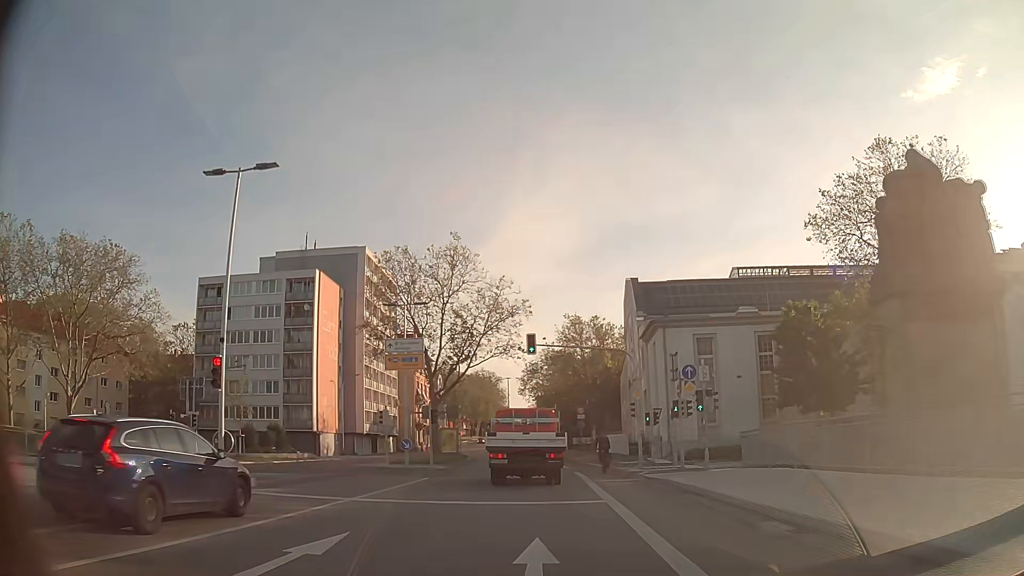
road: secondary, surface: asphalt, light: Day
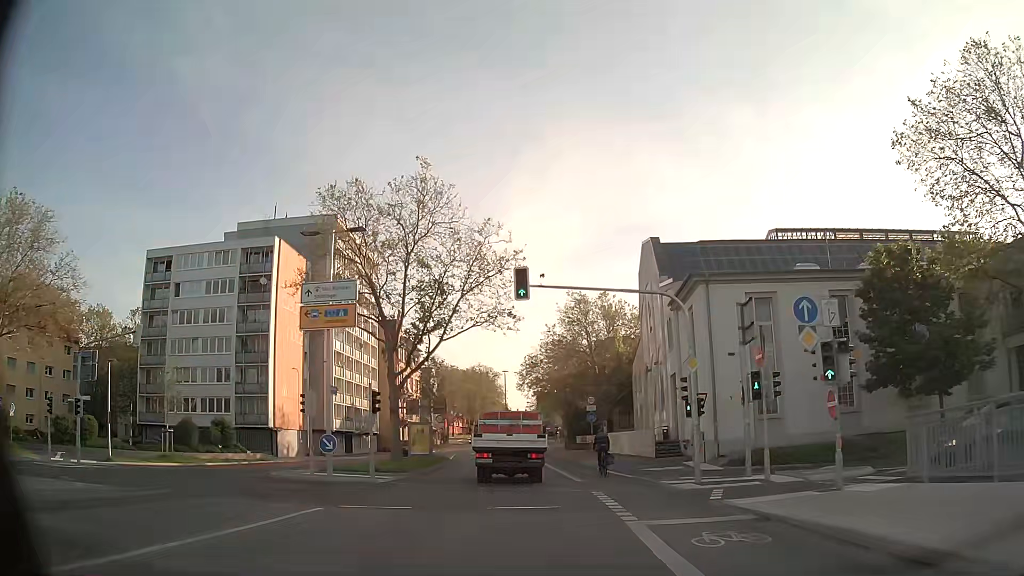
(0.0, +12.0) m; 0°
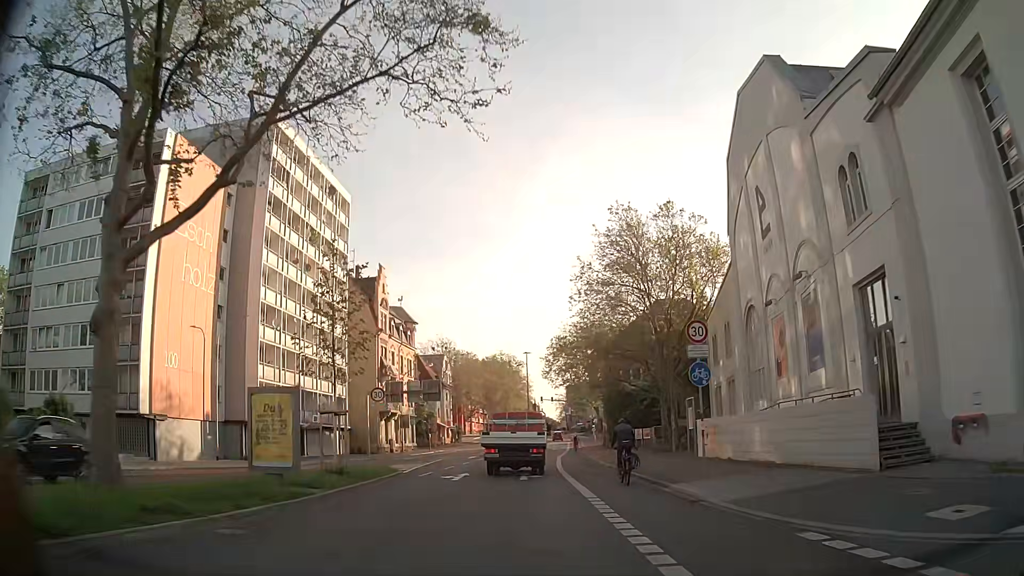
(-0.3, +24.3) m; -2°
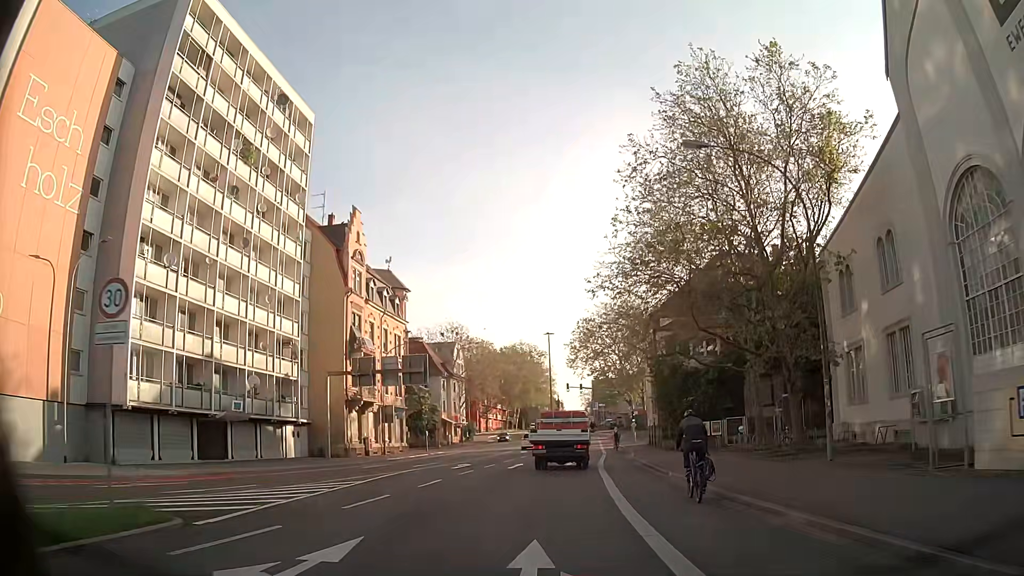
(-0.5, +18.2) m; -2°
(0, +10) (+1, +20) (+1, +30) (+2, +40) (+3, +50) (+3, +60) (+4, +70) (+5, +80) (+5, +90) (+6, +100) m
